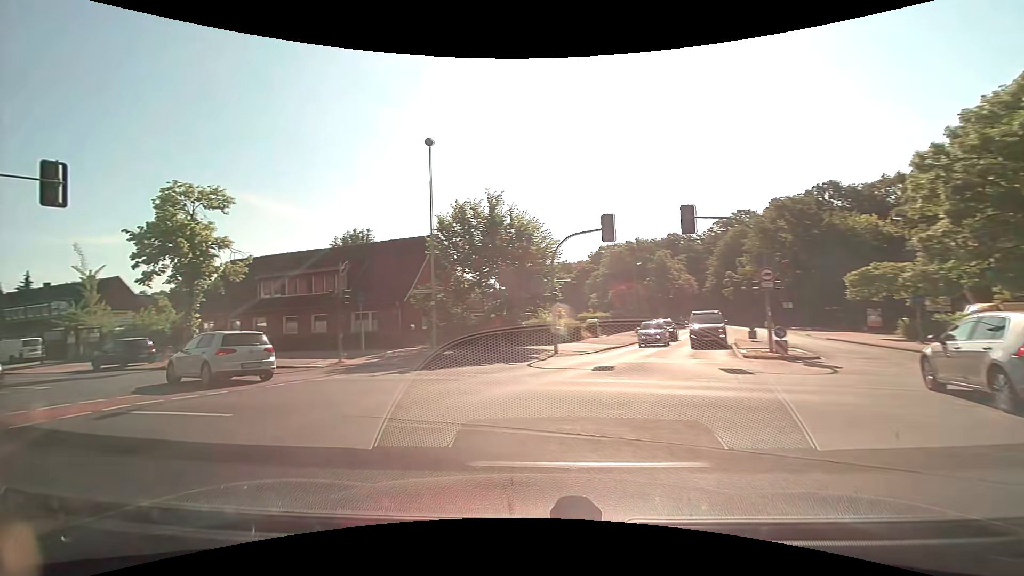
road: tertiary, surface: asphalt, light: Day
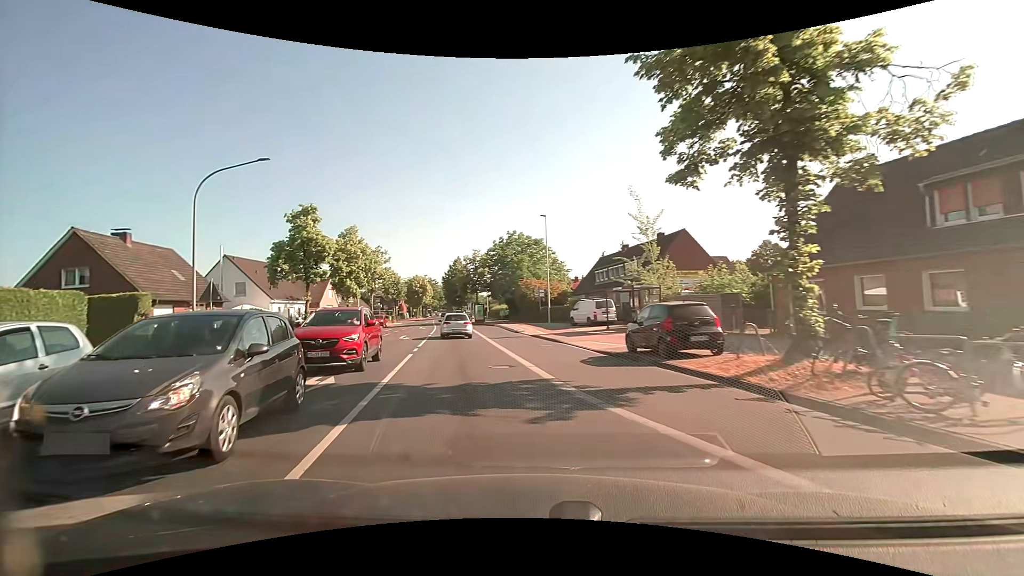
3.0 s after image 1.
(-10.1, +16.8) m; -59°
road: secondary
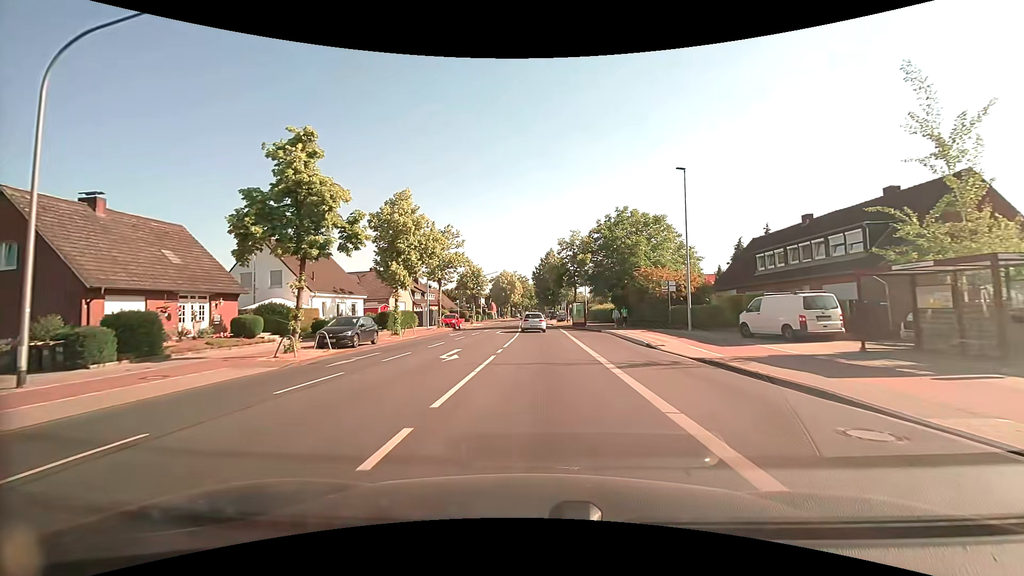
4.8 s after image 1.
(-2.0, +14.9) m; -11°
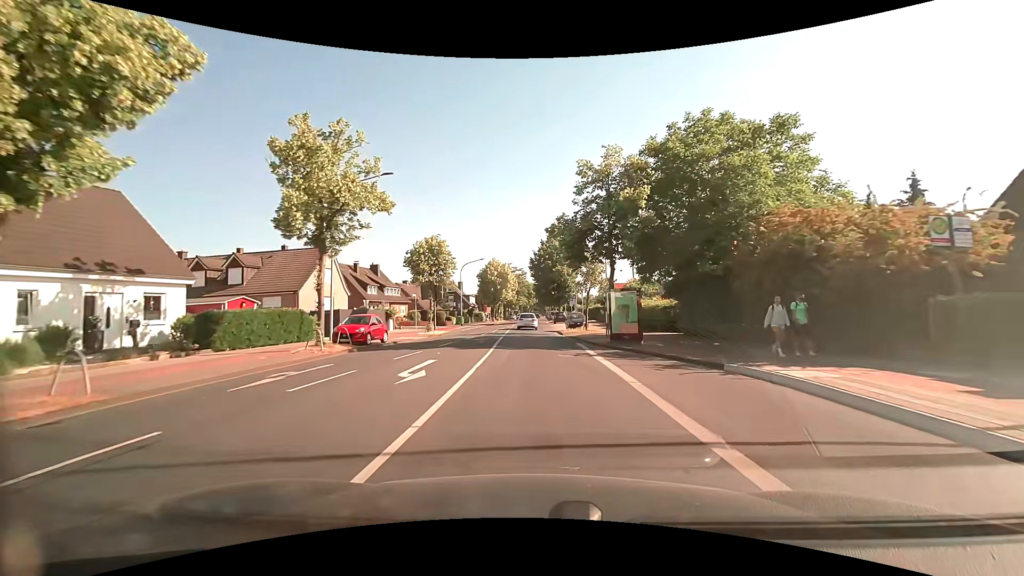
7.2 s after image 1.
(+0.2, +25.2) m; 0°
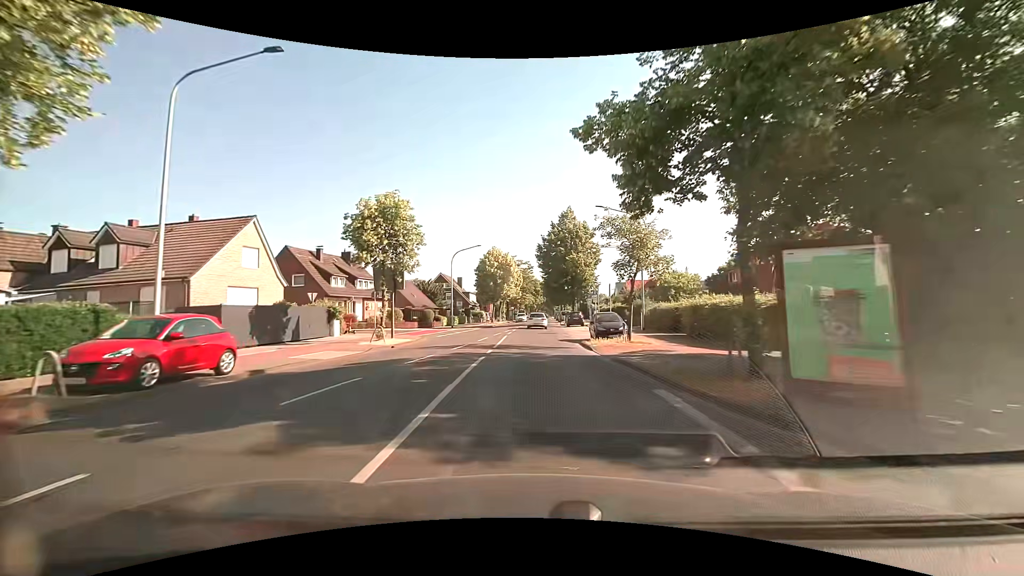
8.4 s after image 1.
(-0.1, +14.1) m; -1°
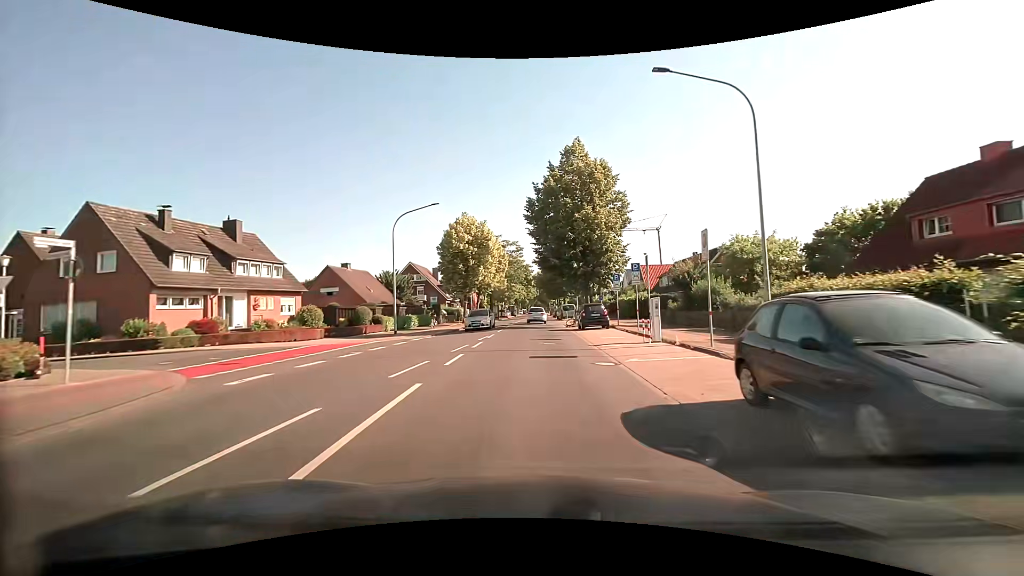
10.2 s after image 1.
(+0.1, +21.6) m; +1°
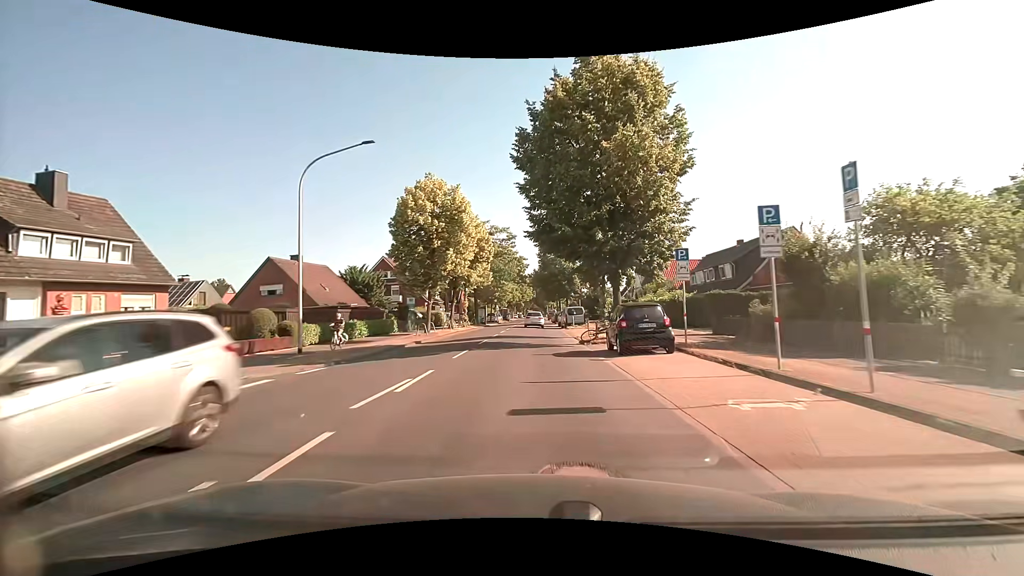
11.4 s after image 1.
(+0.1, +14.6) m; 0°
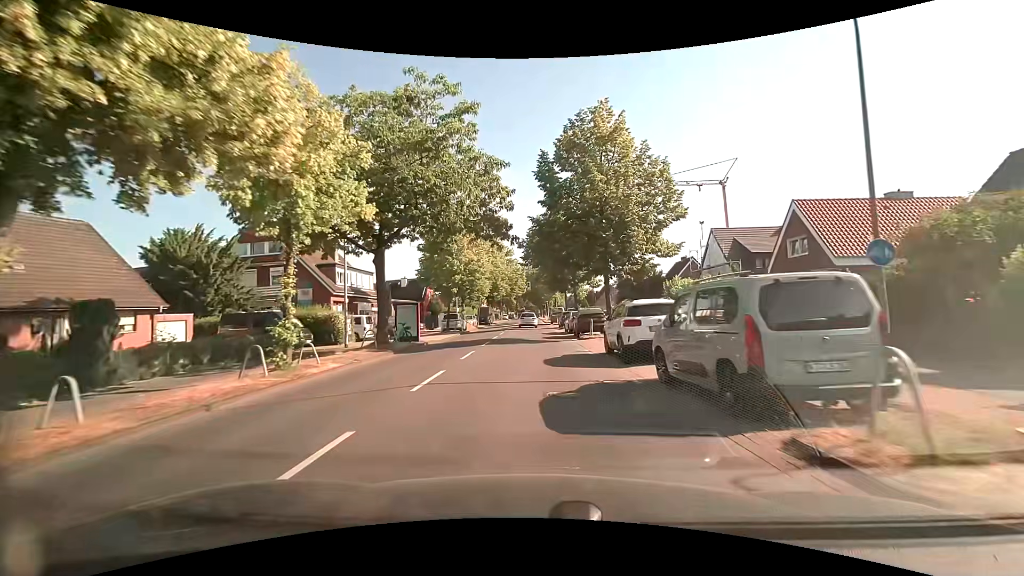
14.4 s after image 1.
(+0.1, +35.7) m; +1°
(0, +10) (0, +20) (0, +30) (0, +40) (0, +50) (-1, +60) (-1, +70) (-1, +80) (-1, +90) (-1, +100) m
